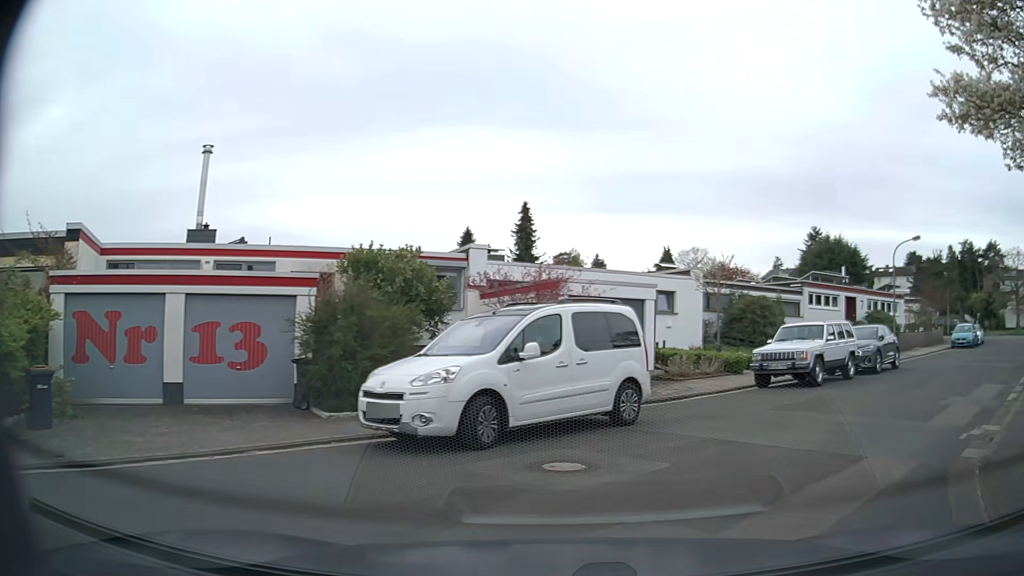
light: Day
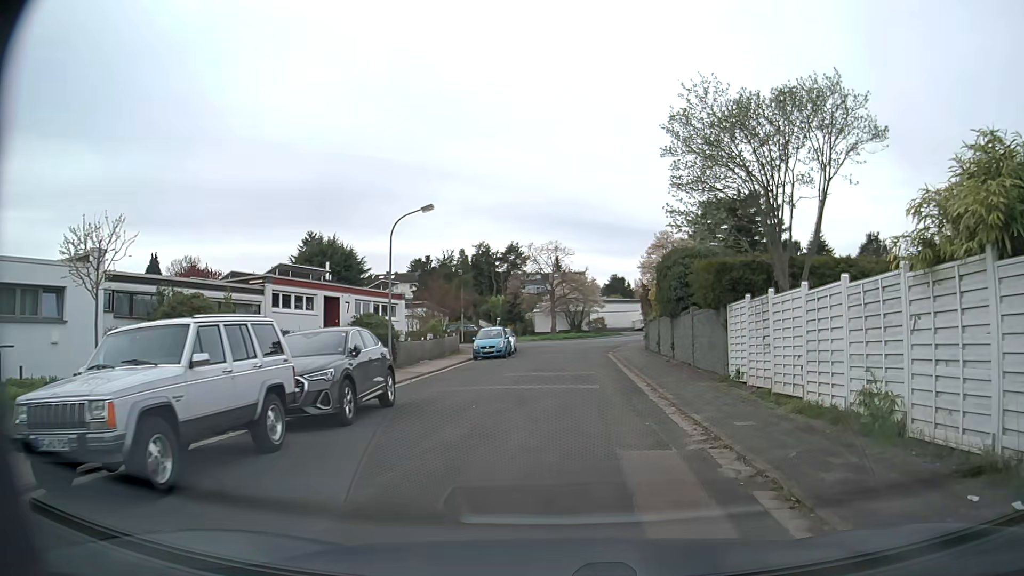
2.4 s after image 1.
(+4.2, +10.3) m; +42°
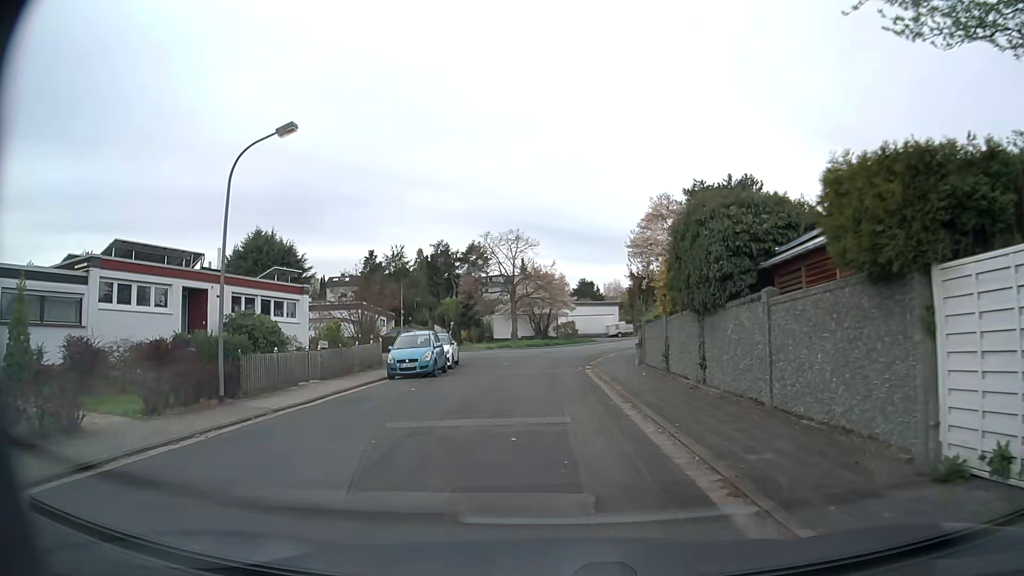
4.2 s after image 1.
(+0.6, +11.2) m; +4°
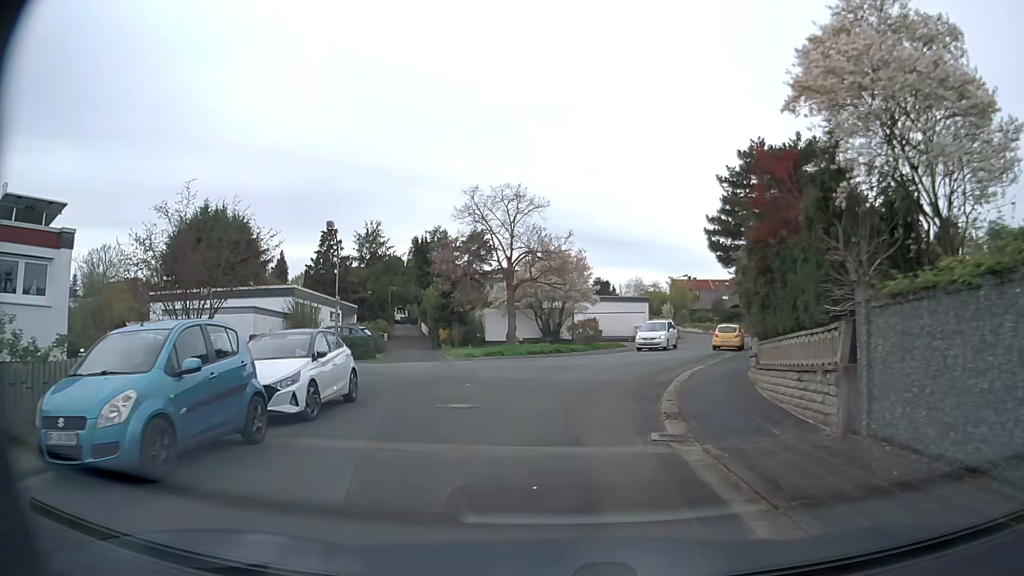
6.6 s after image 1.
(-0.3, +17.3) m; -1°
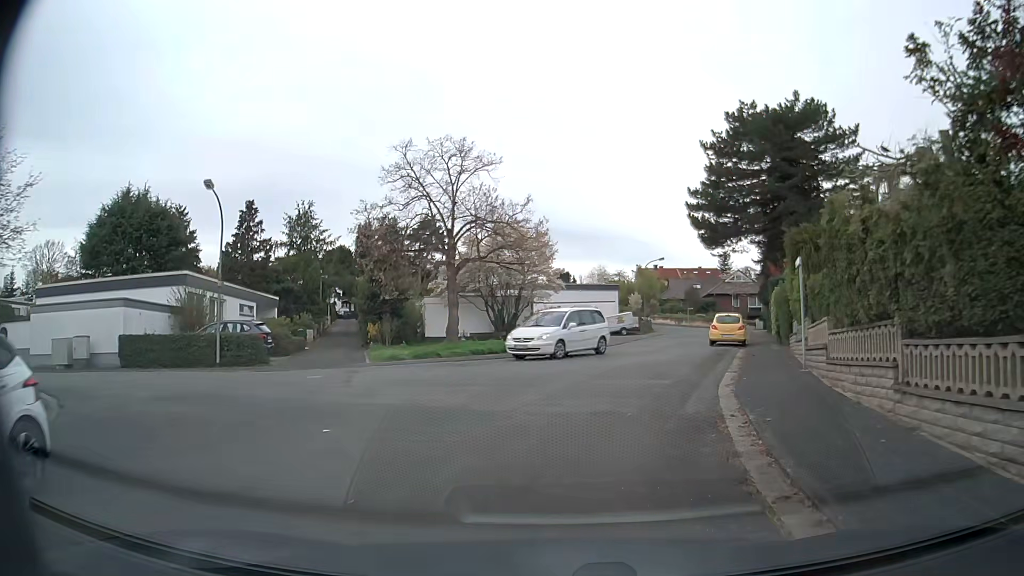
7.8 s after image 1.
(+0.1, +8.4) m; +5°
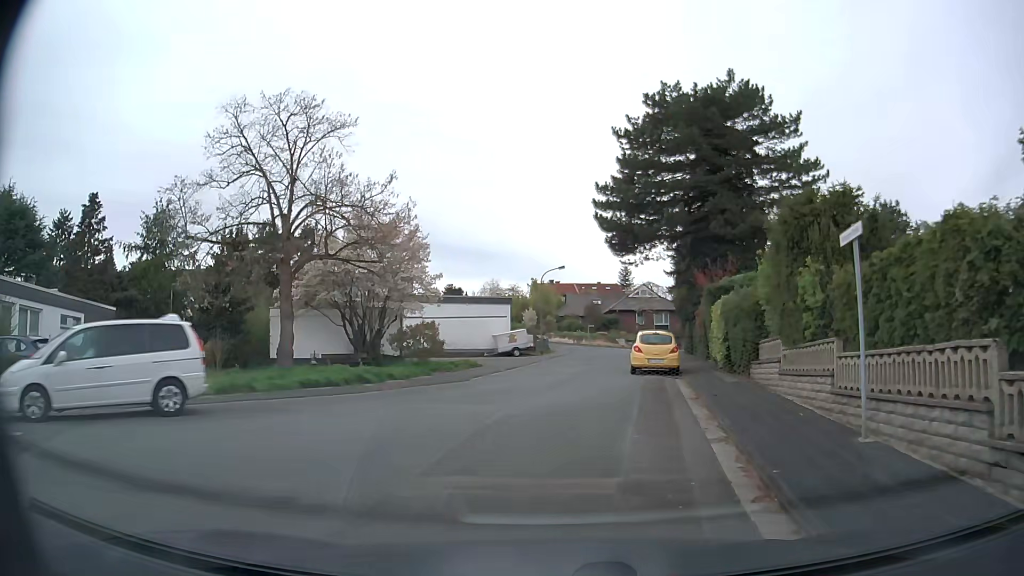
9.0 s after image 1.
(+0.3, +7.9) m; +7°
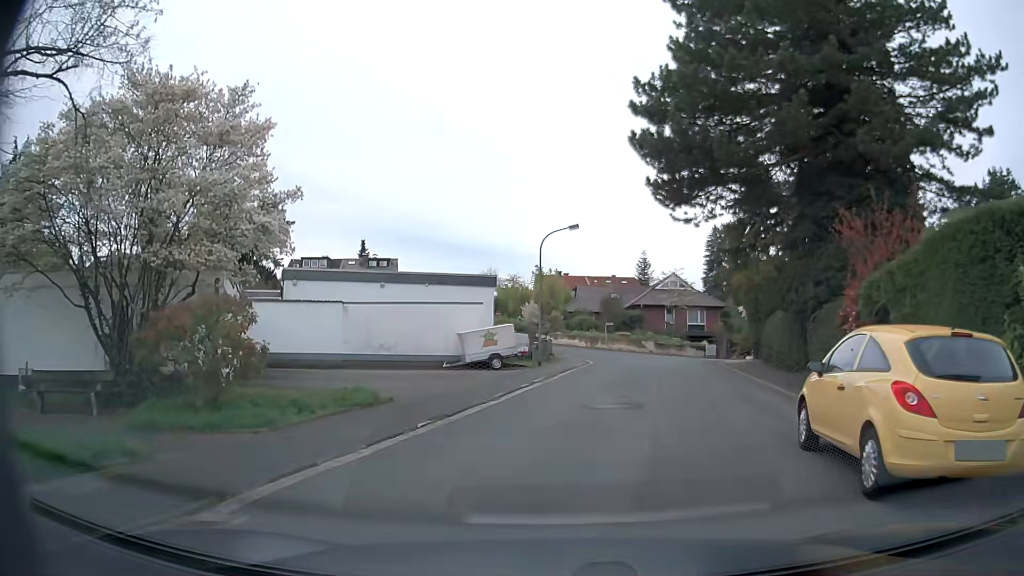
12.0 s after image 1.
(+0.1, +18.0) m; -1°
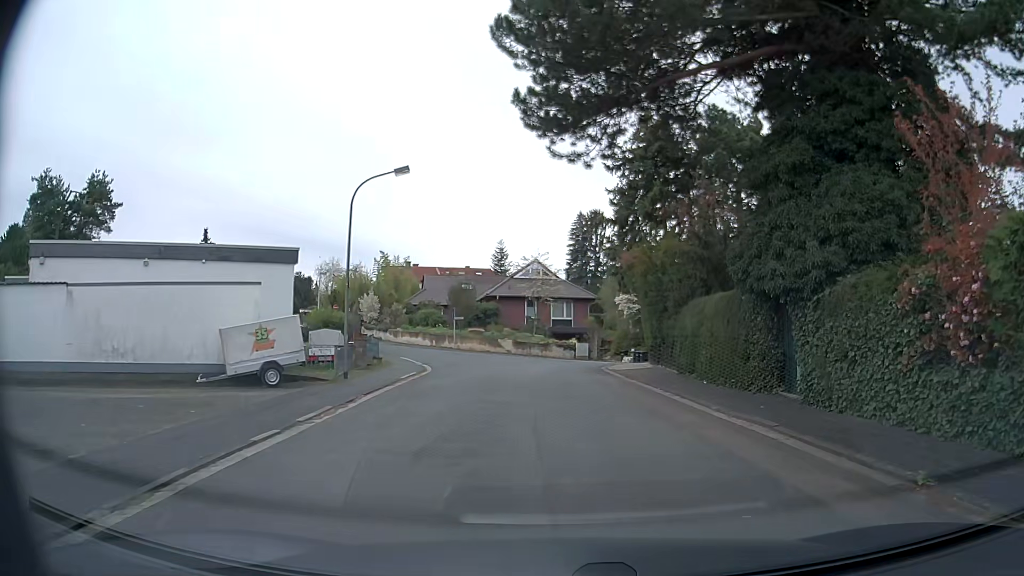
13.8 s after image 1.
(+0.9, +9.9) m; +13°
